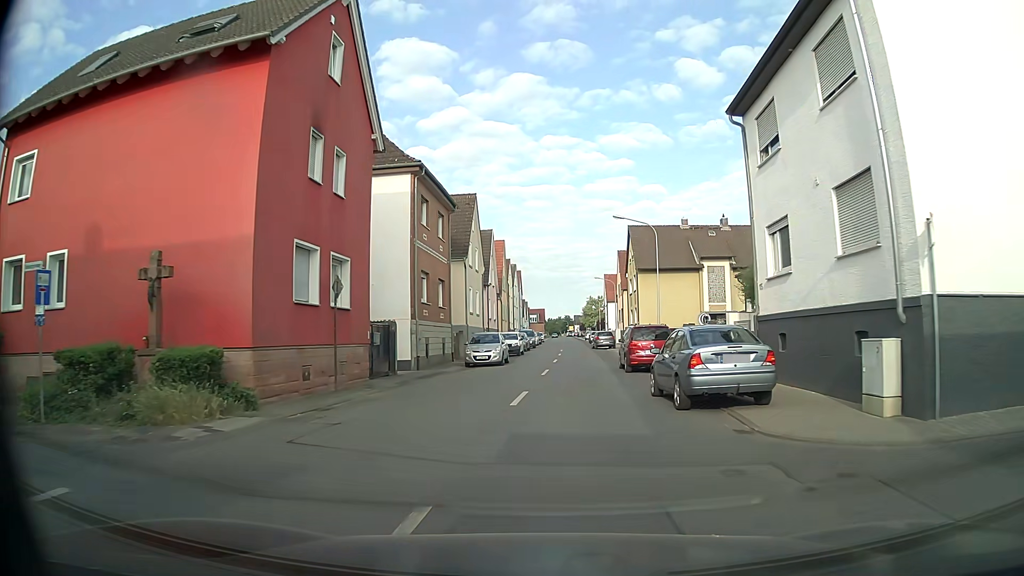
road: tertiary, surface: asphalt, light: Day
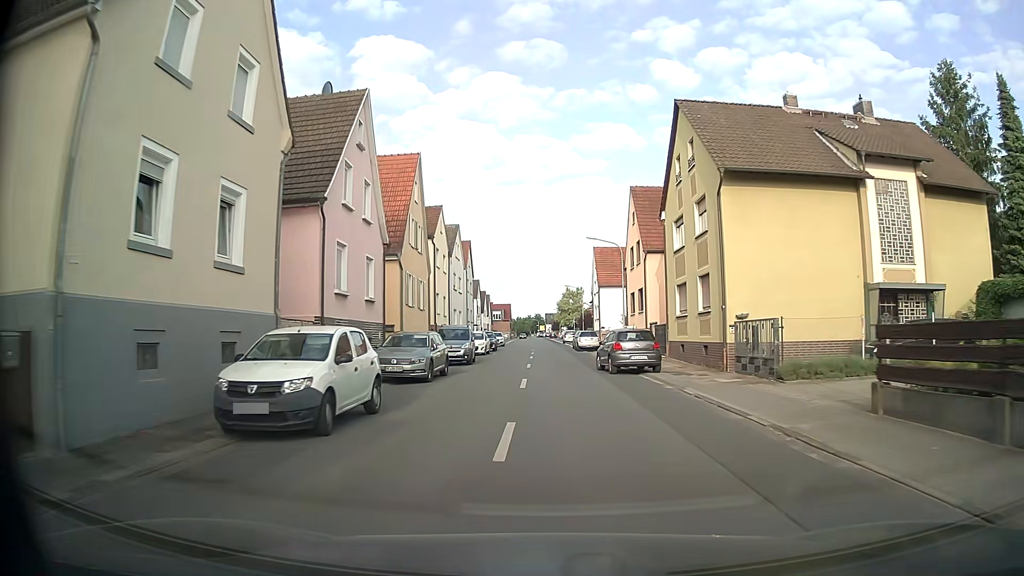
(+0.6, +33.4) m; +2°
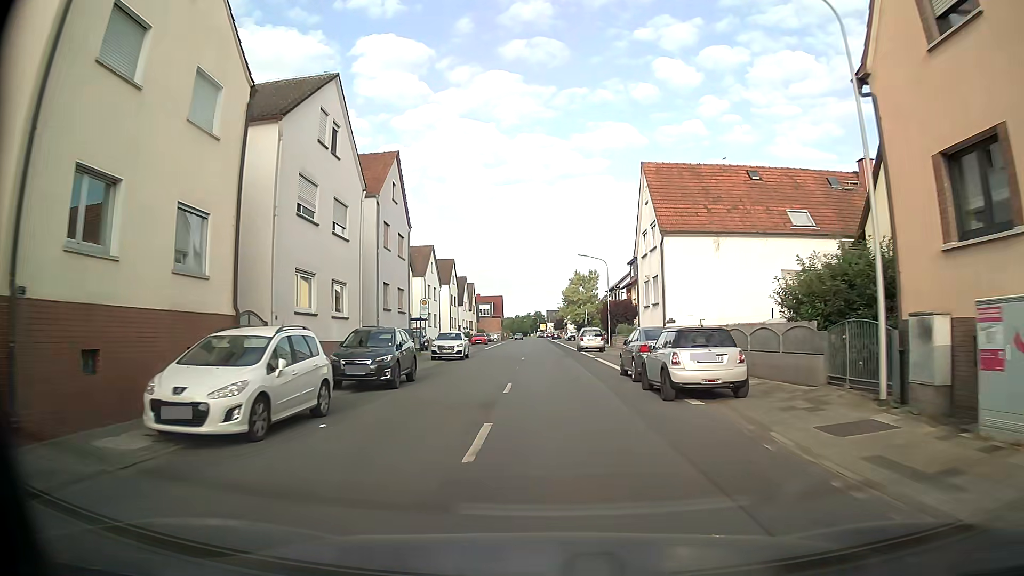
(+0.1, +35.2) m; 0°
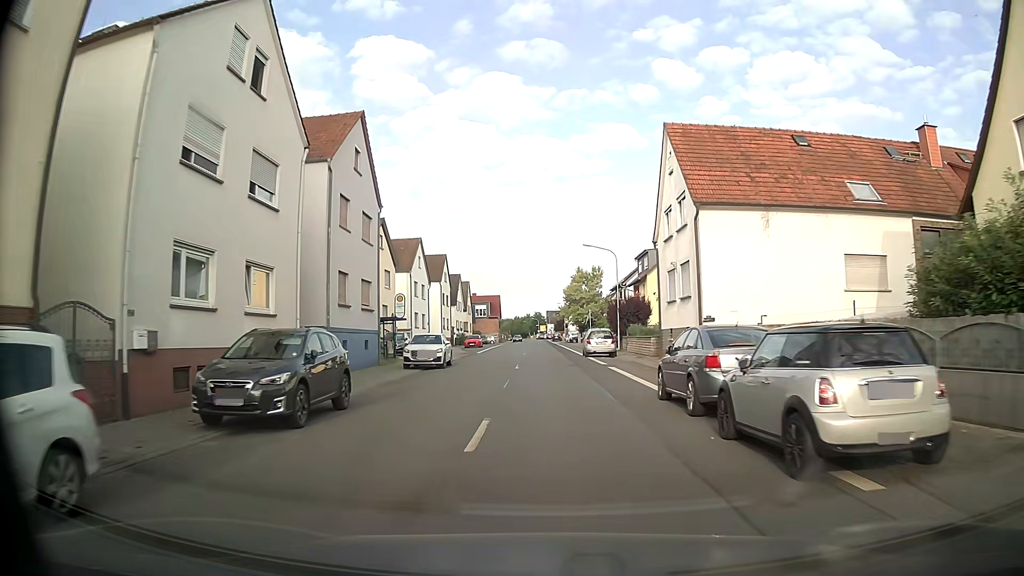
(0.0, +7.1) m; 0°
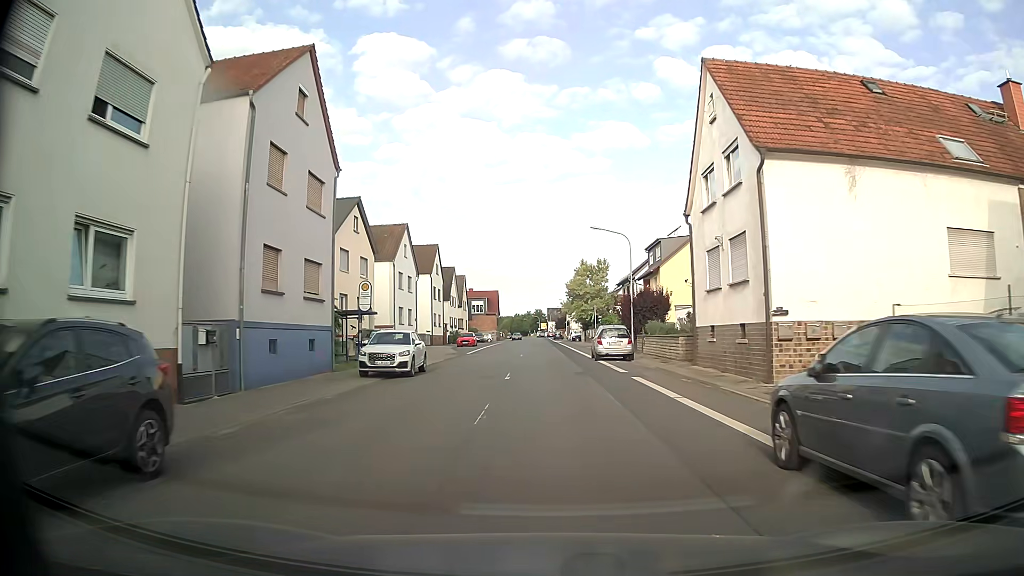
(0.0, +7.1) m; 0°
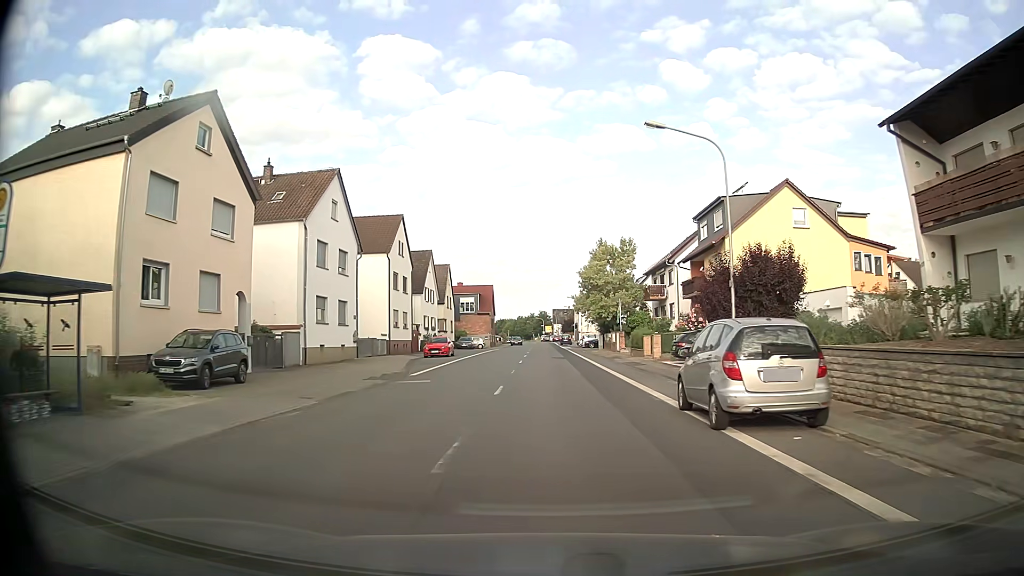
(-0.1, +21.2) m; 0°
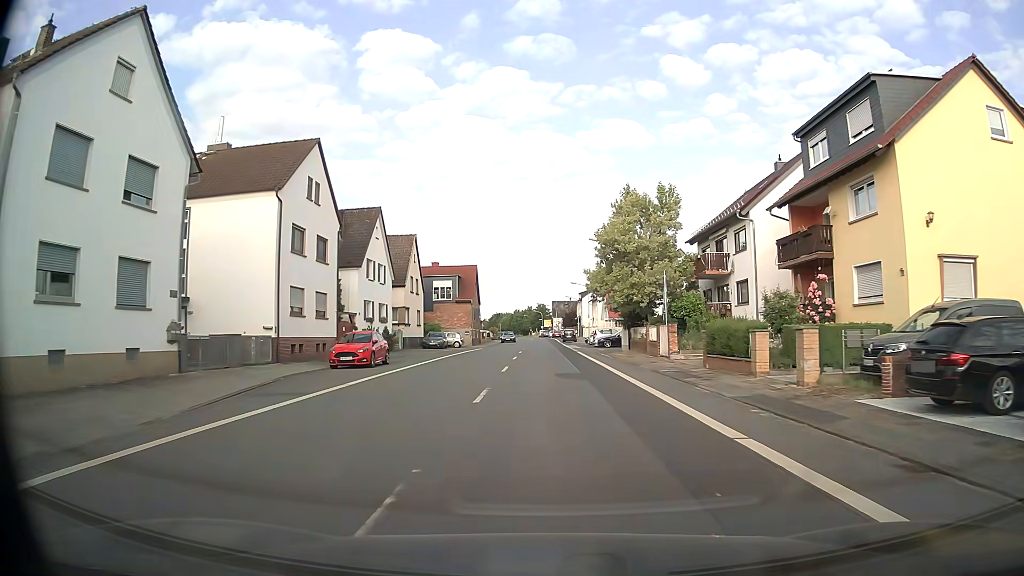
(-0.1, +21.0) m; 0°
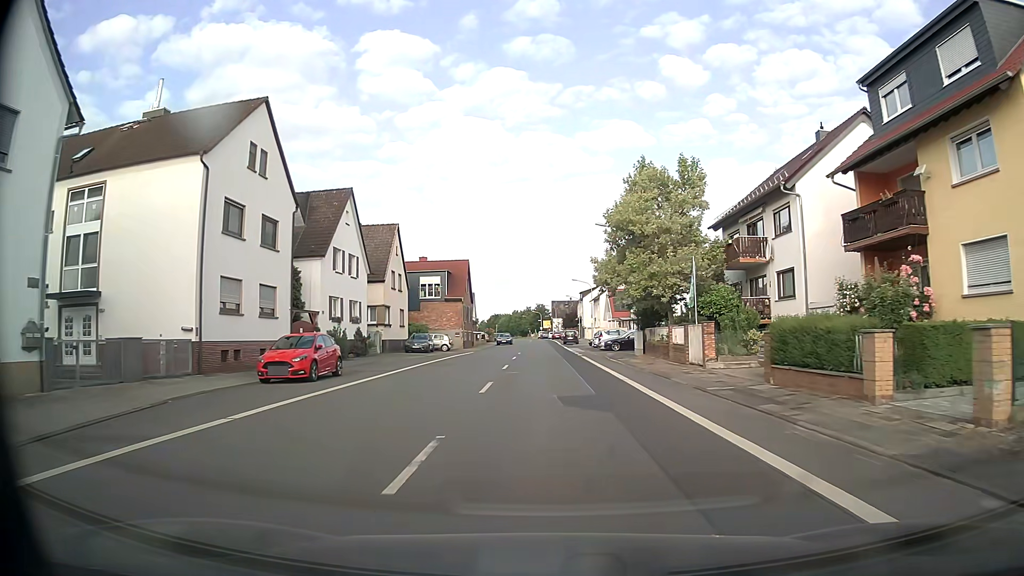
(0.0, +7.0) m; 0°
